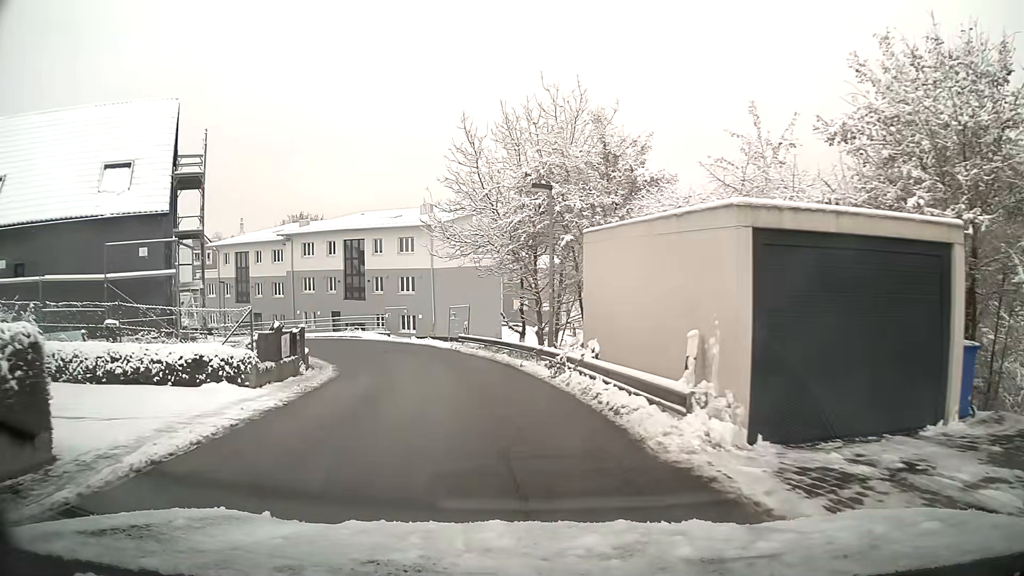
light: Day
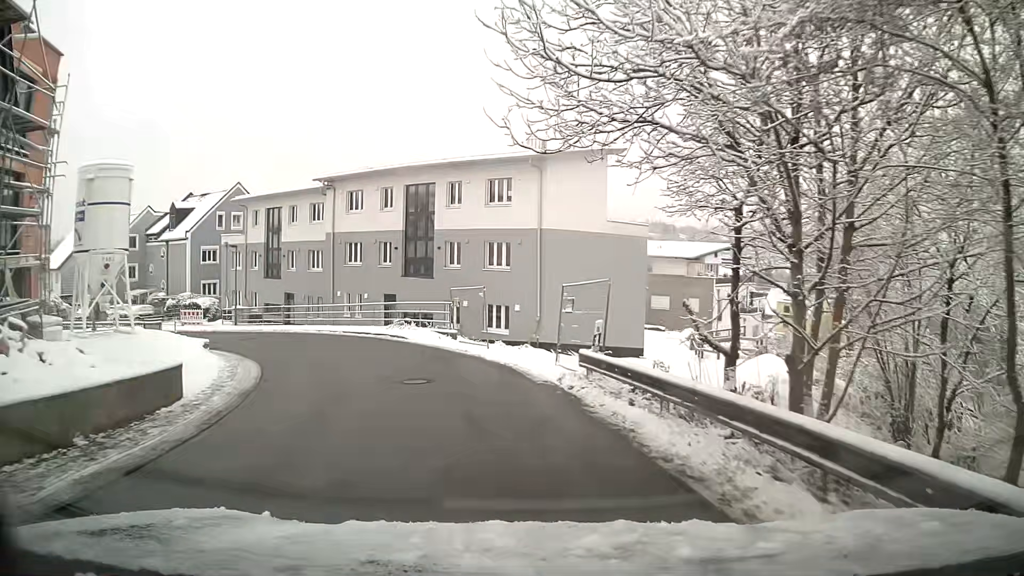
(-1.7, +18.5) m; -11°
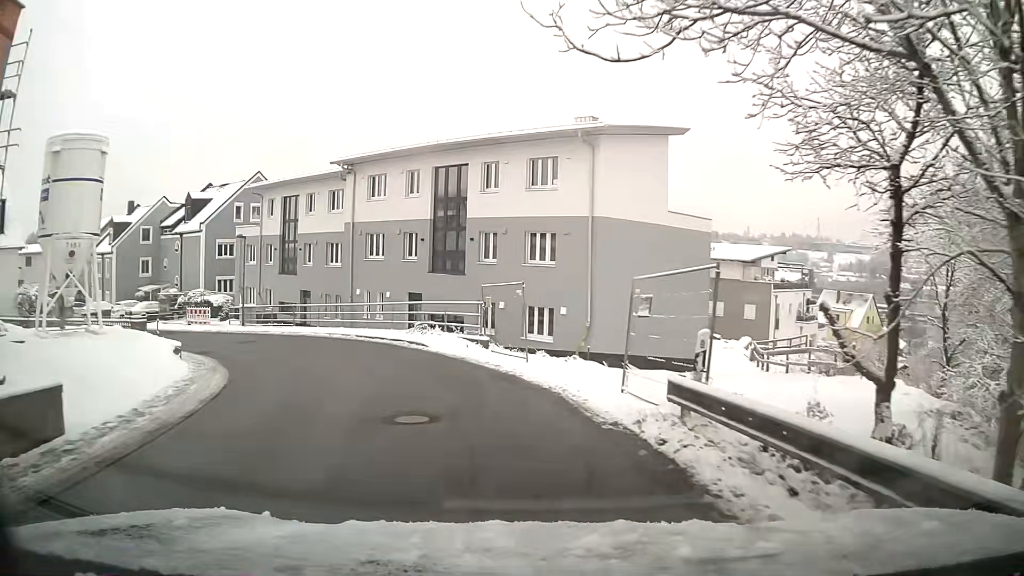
(-0.2, +4.6) m; -4°
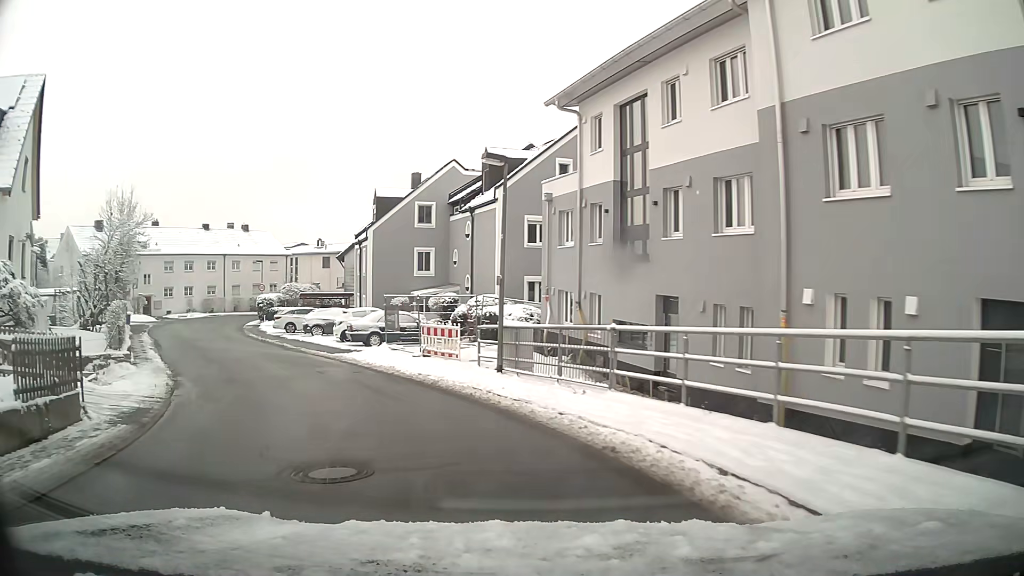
(-5.8, +20.7) m; -35°
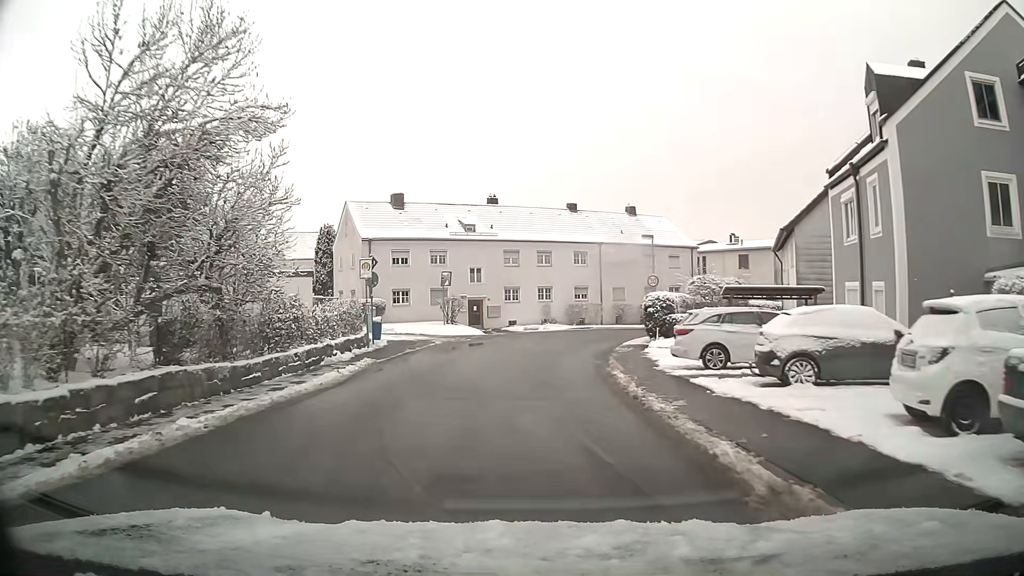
(-7.1, +22.1) m; -30°
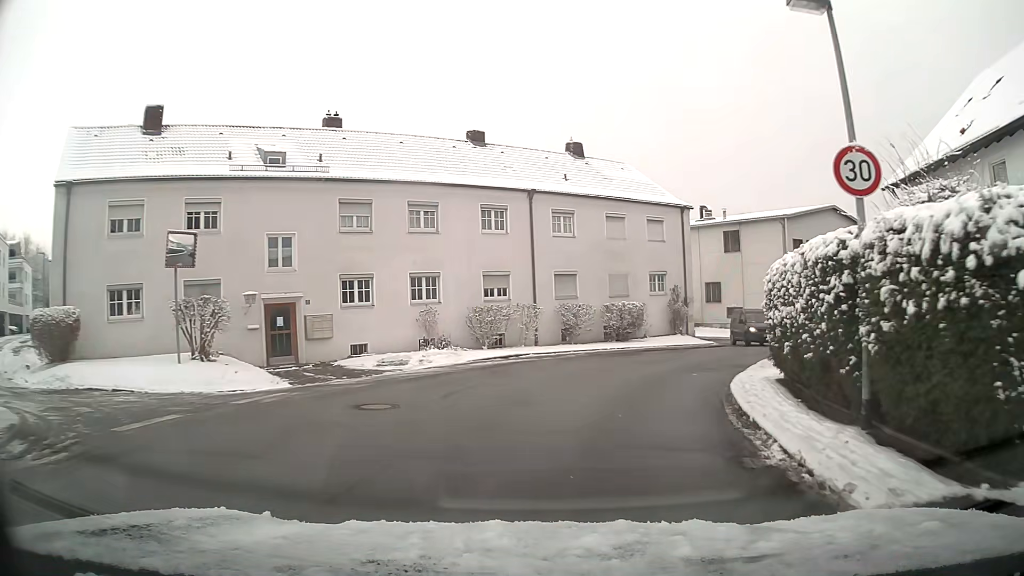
(+1.3, +25.4) m; +11°
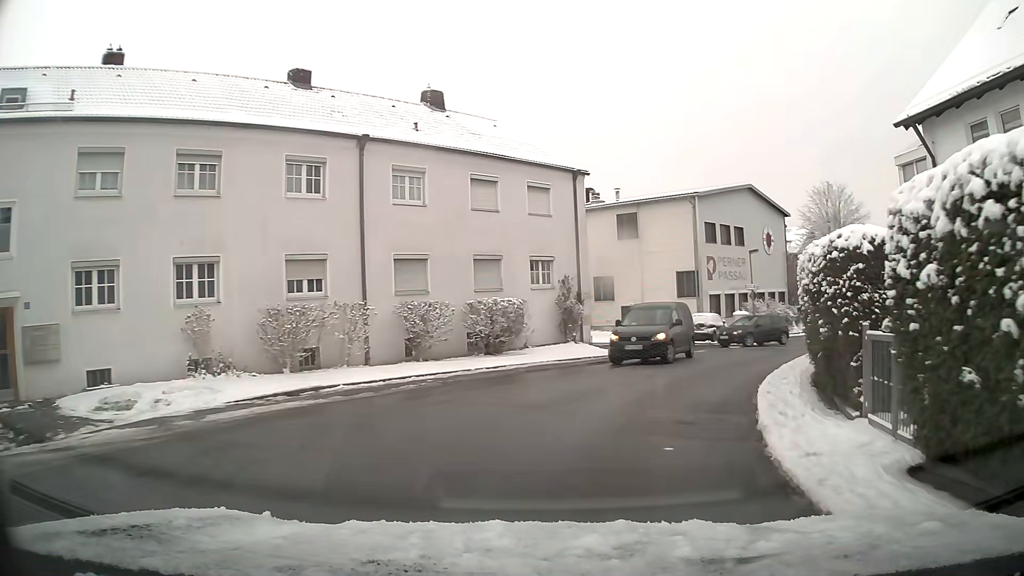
(+0.8, +8.9) m; +12°
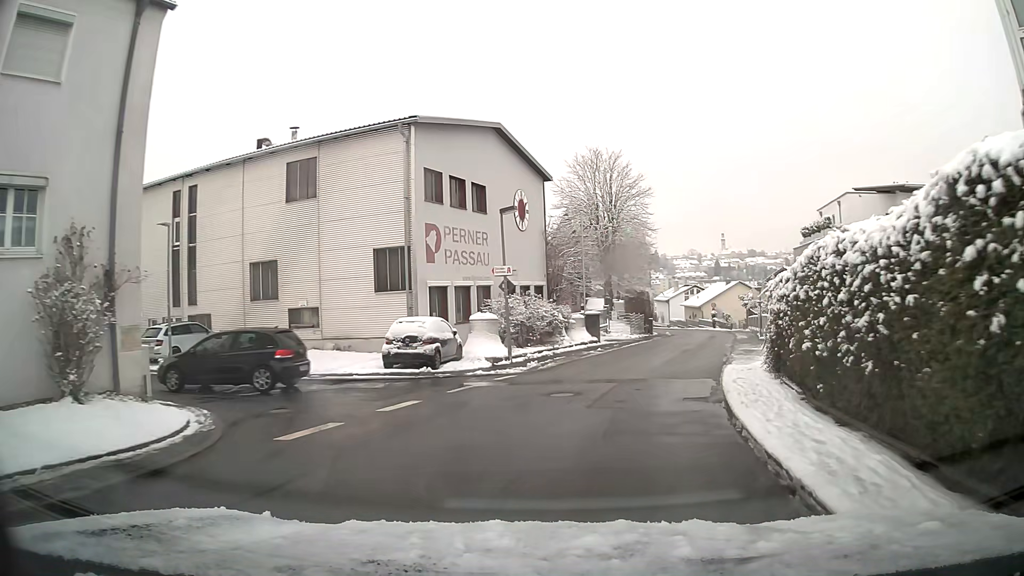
(+3.4, +15.7) m; +22°
(+1, +10) (+3, +20) (+6, +29) (+8, +39) (+11, +49) (+13, +58) (+14, +68) (+15, +78) (+15, +88) (+15, +98) m
